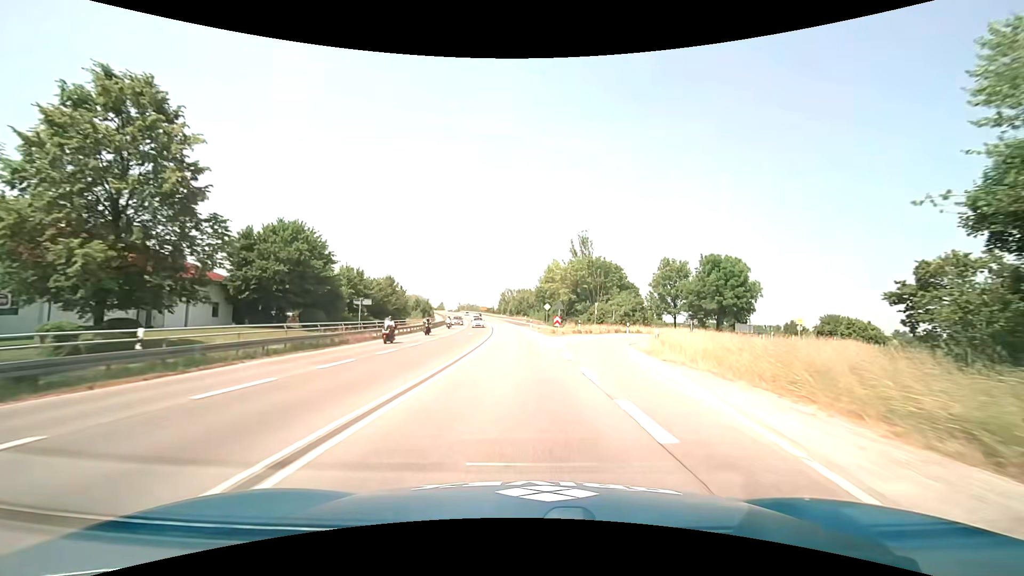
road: trunk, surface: asphalt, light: Day
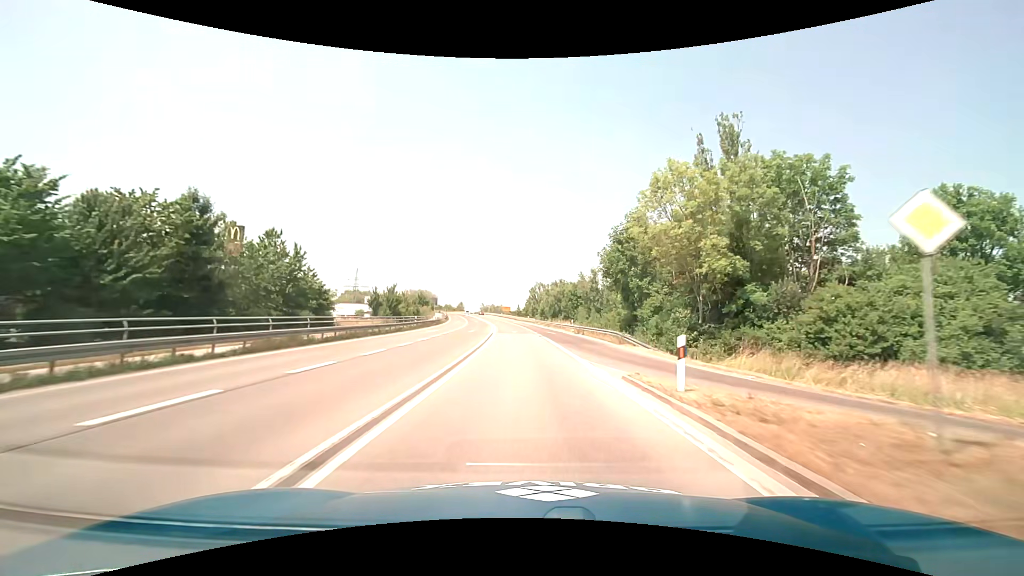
(-1.8, +54.7) m; -3°
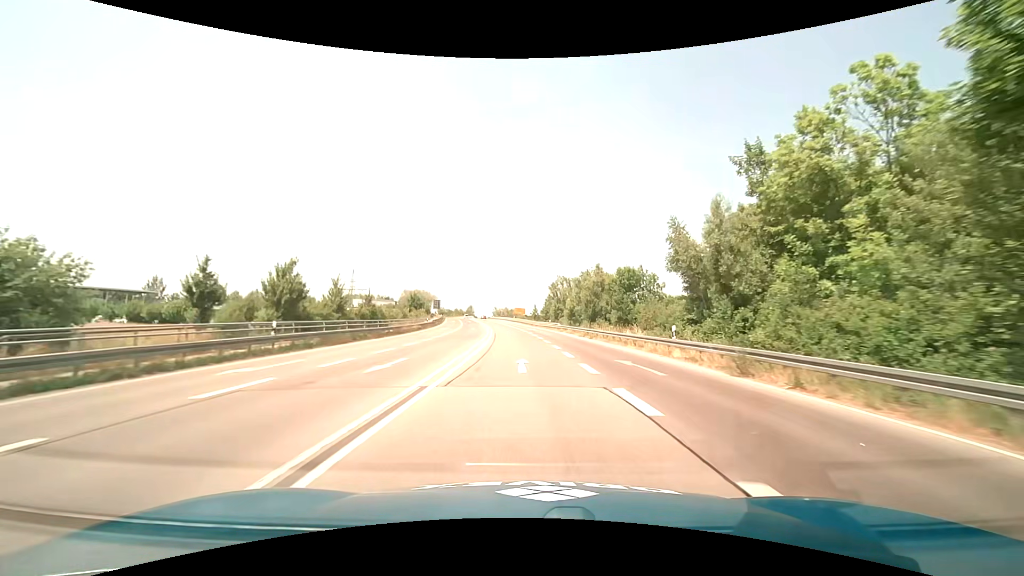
(-0.6, +33.6) m; -2°
(0, +10) (0, +20) (-1, +30) (-1, +40) (-2, +50) (-2, +60) (-3, +70) (-4, +80) (-5, +90) (-7, +100) m
